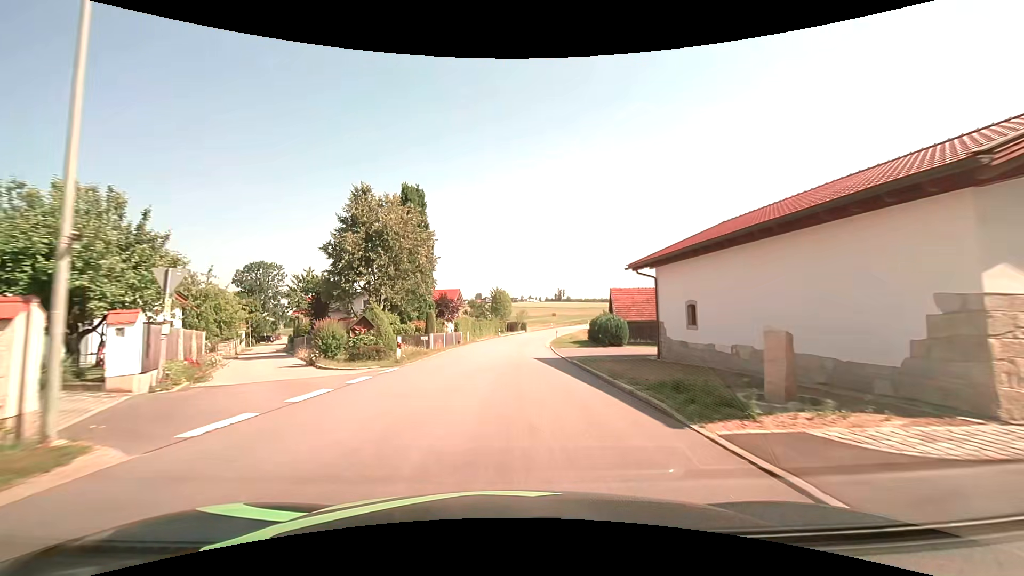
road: tertiary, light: Day
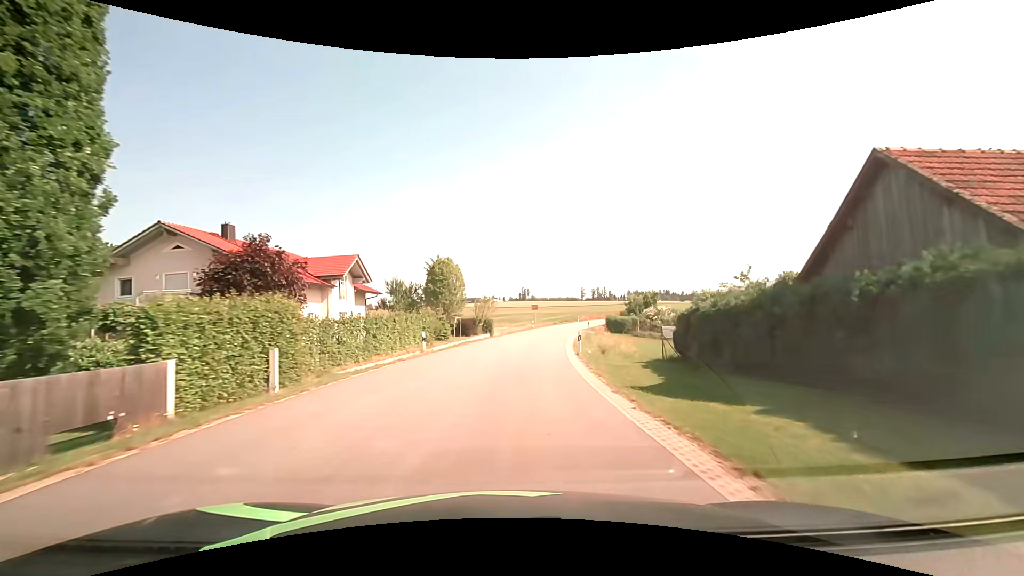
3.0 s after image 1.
(+1.0, +38.6) m; +4°
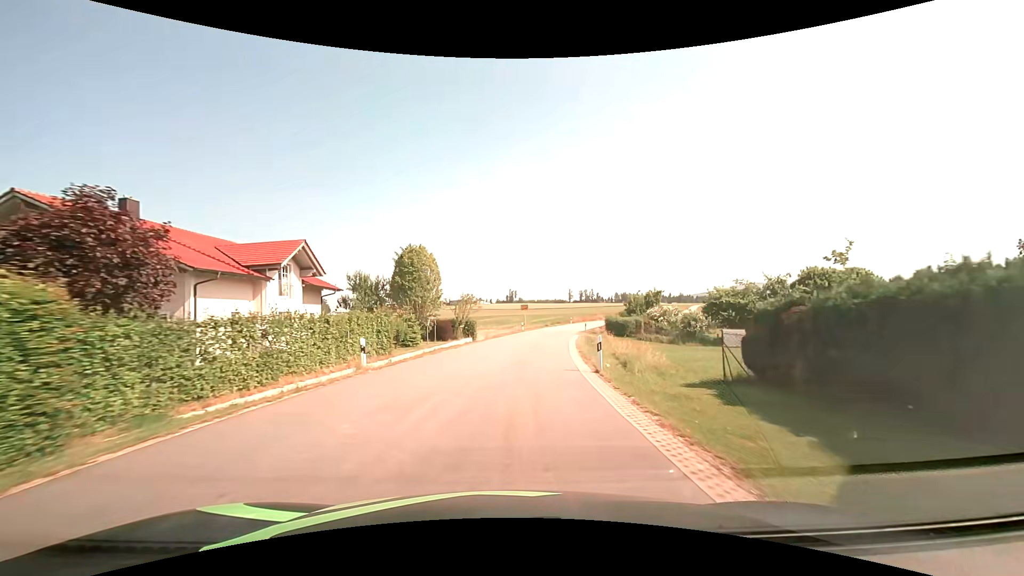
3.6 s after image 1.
(+0.1, +7.7) m; +2°
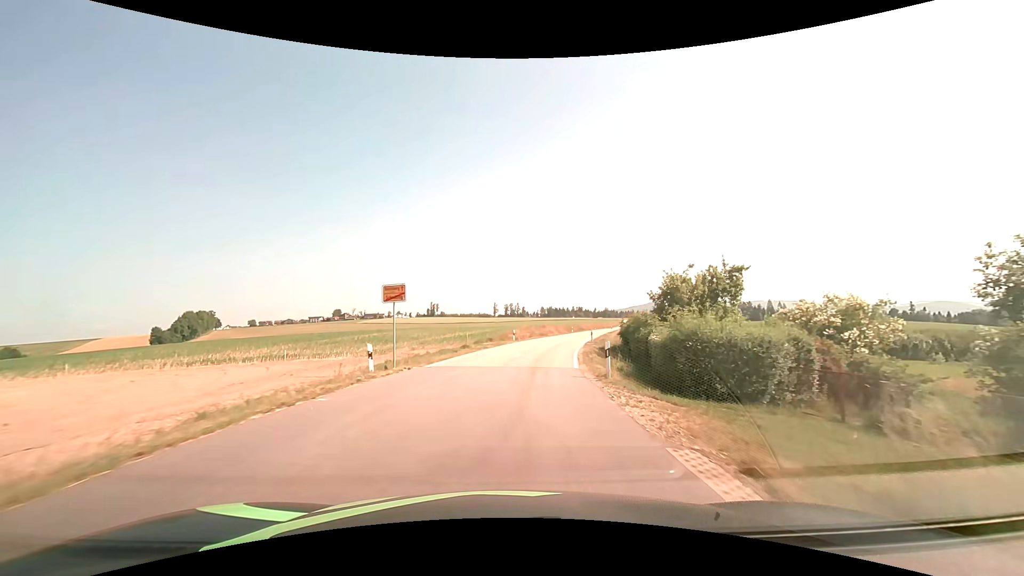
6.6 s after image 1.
(+3.1, +40.5) m; +9°
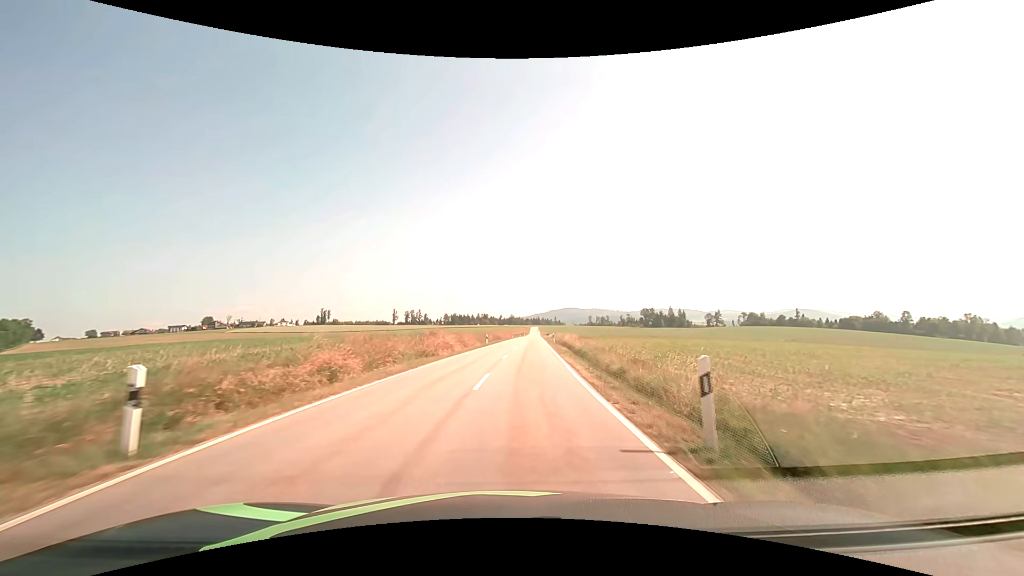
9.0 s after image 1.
(+3.4, +37.3) m; +11°
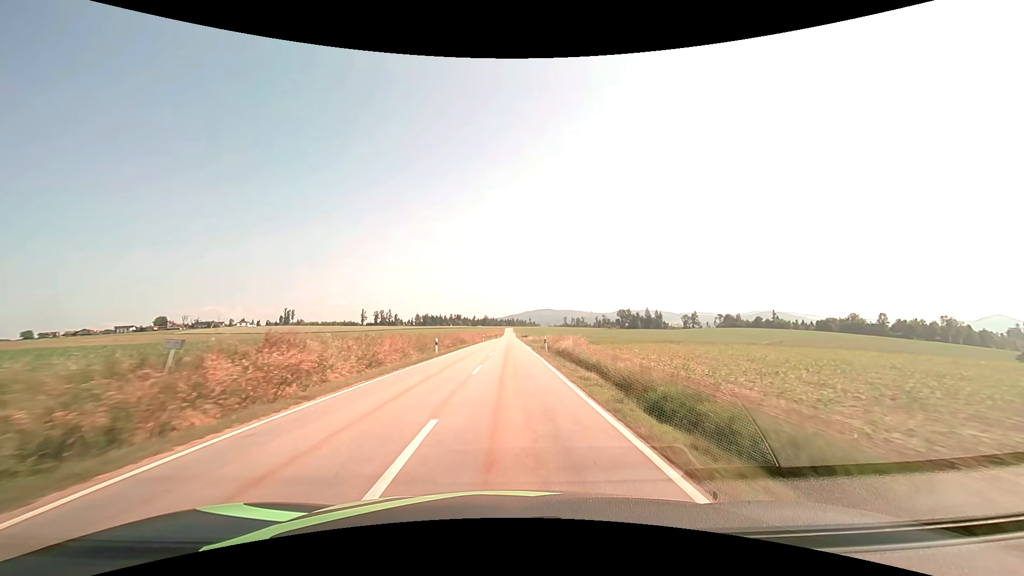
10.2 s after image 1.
(+0.7, +20.1) m; +3°
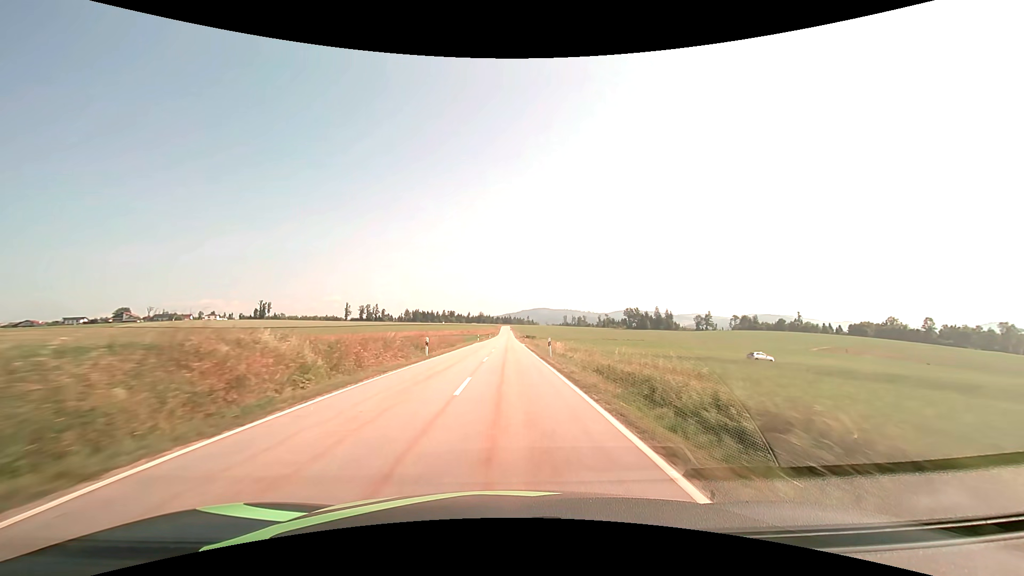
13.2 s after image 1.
(+0.3, +55.6) m; 0°
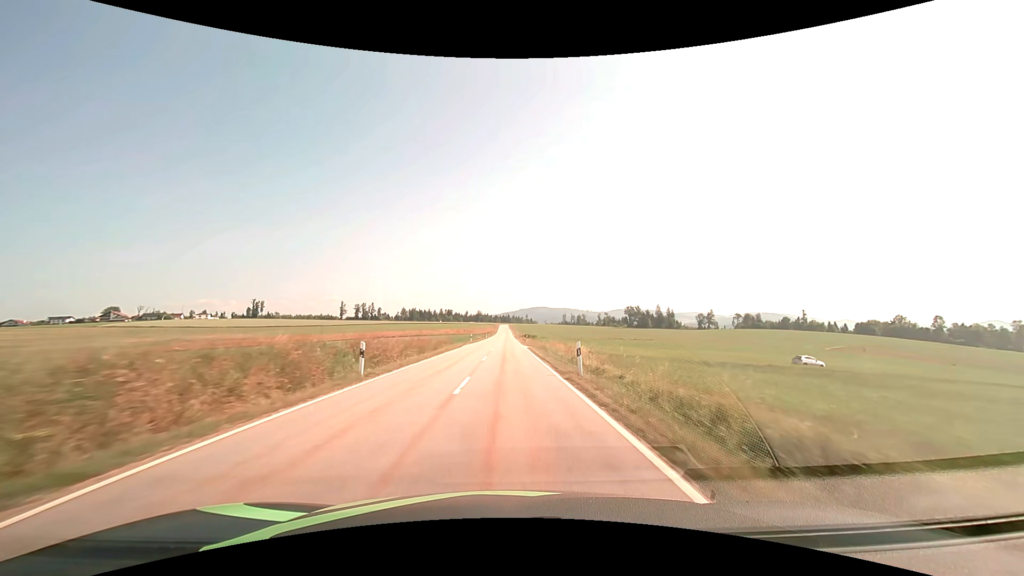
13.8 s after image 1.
(0.0, +12.0) m; 0°
(0, +10) (0, +20) (0, +30) (0, +40) (0, +50) (0, +60) (0, +70) (0, +80) (0, +90) (0, +100) m
